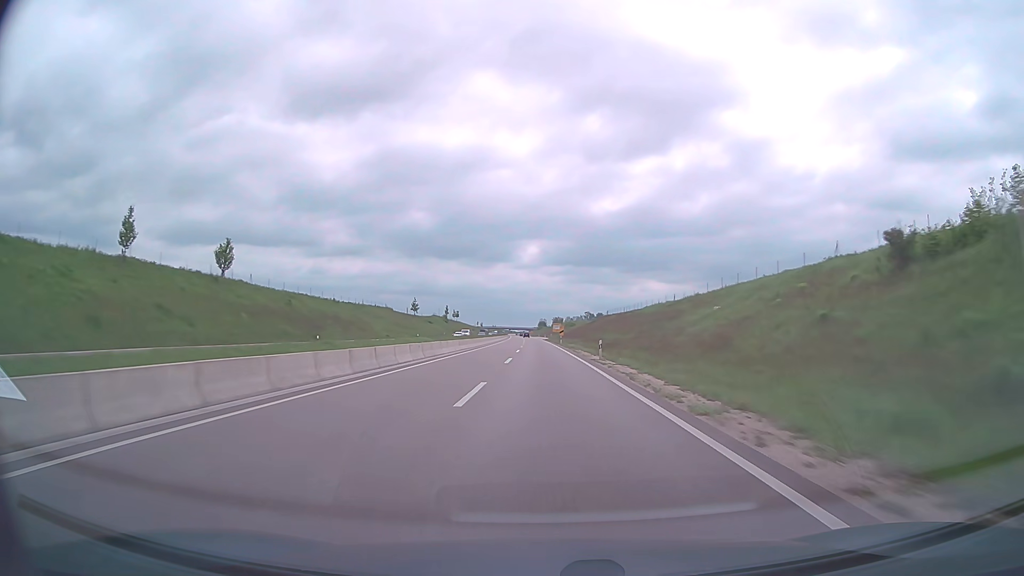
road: trunk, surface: asphalt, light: Day
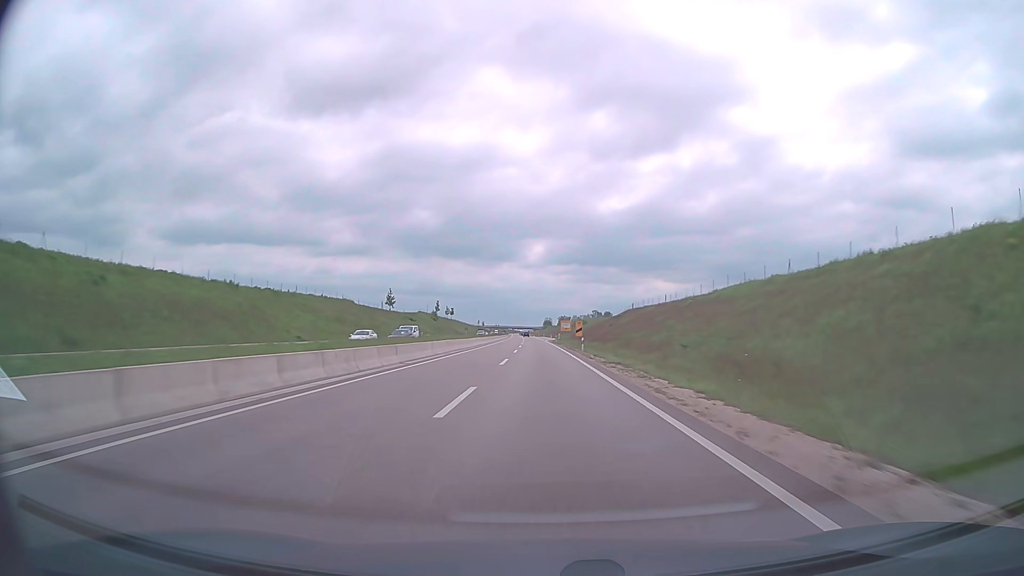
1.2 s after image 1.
(-0.1, +37.9) m; 0°
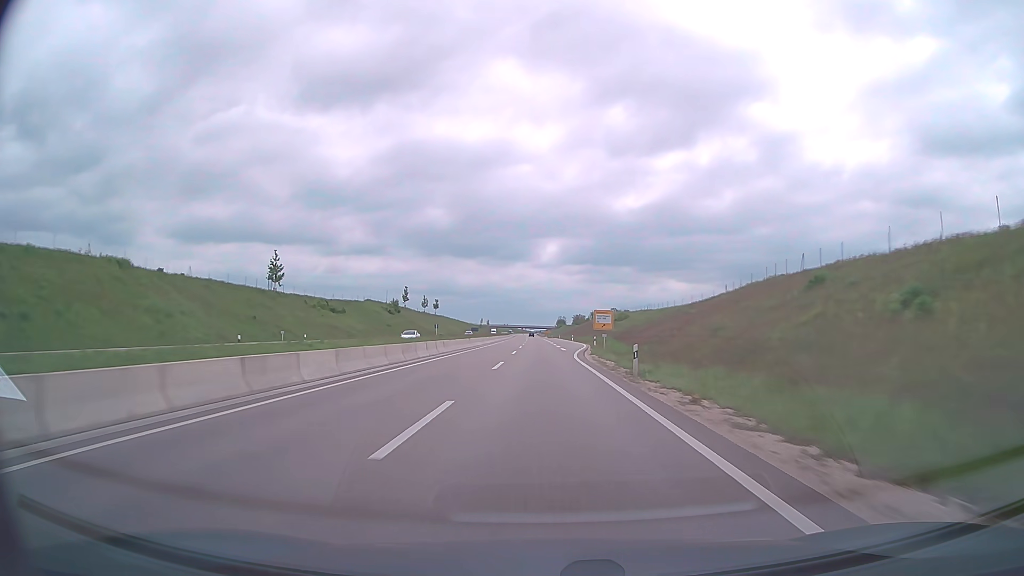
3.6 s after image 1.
(-0.7, +75.8) m; -1°
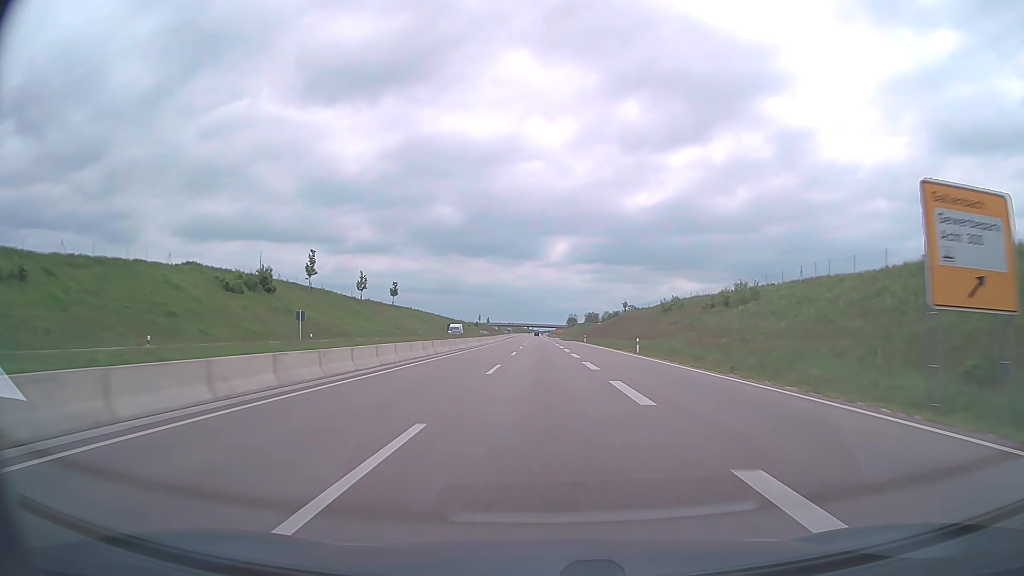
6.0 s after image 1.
(-0.6, +75.8) m; -1°
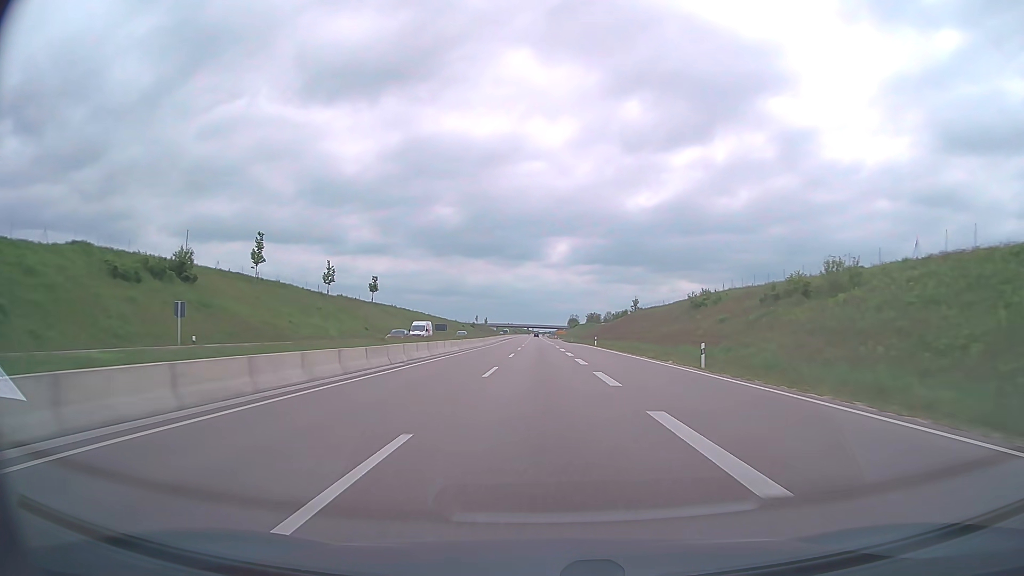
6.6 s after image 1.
(0.0, +18.9) m; 0°
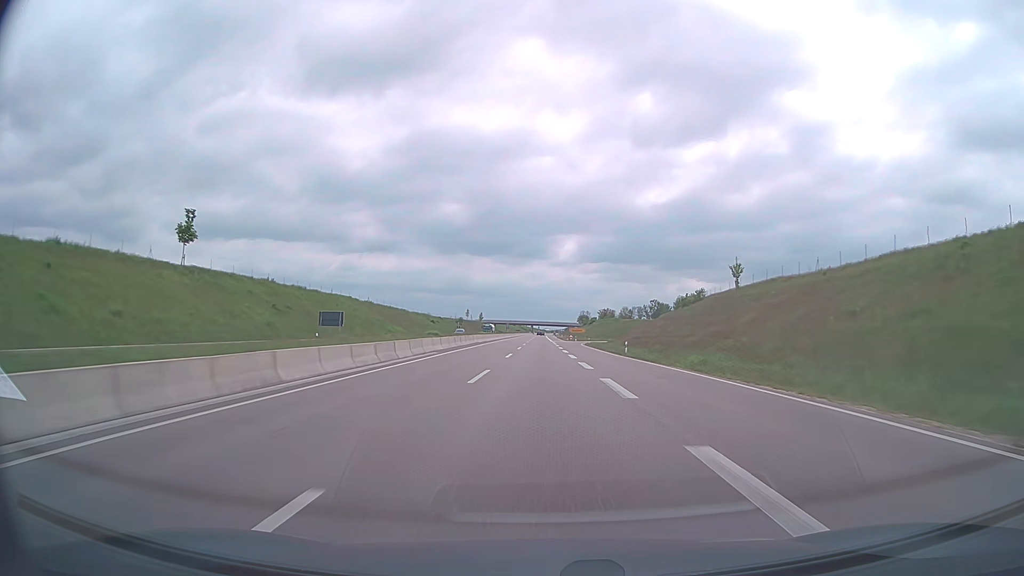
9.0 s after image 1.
(-0.4, +75.6) m; -1°
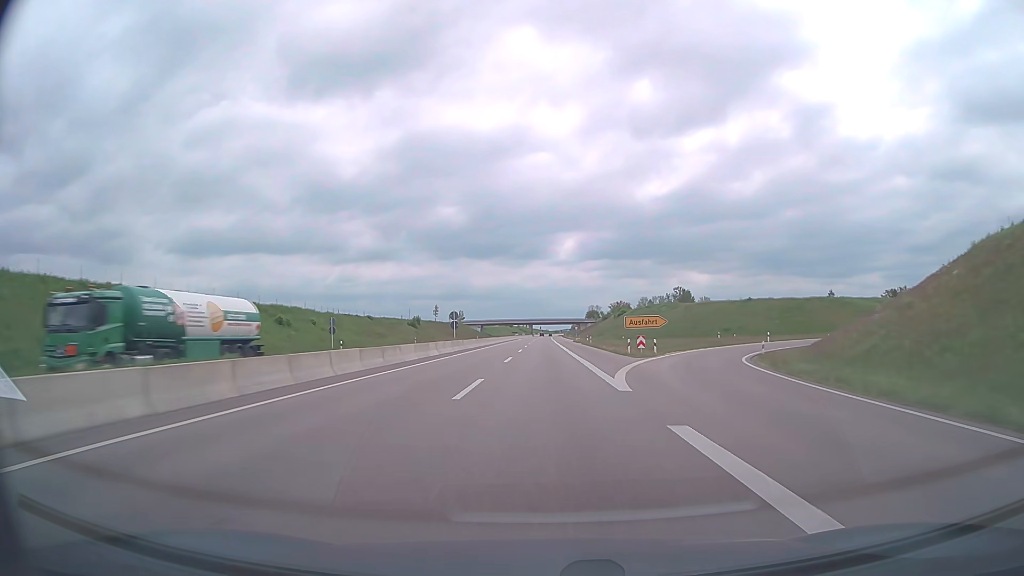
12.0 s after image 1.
(-0.3, +94.2) m; 0°
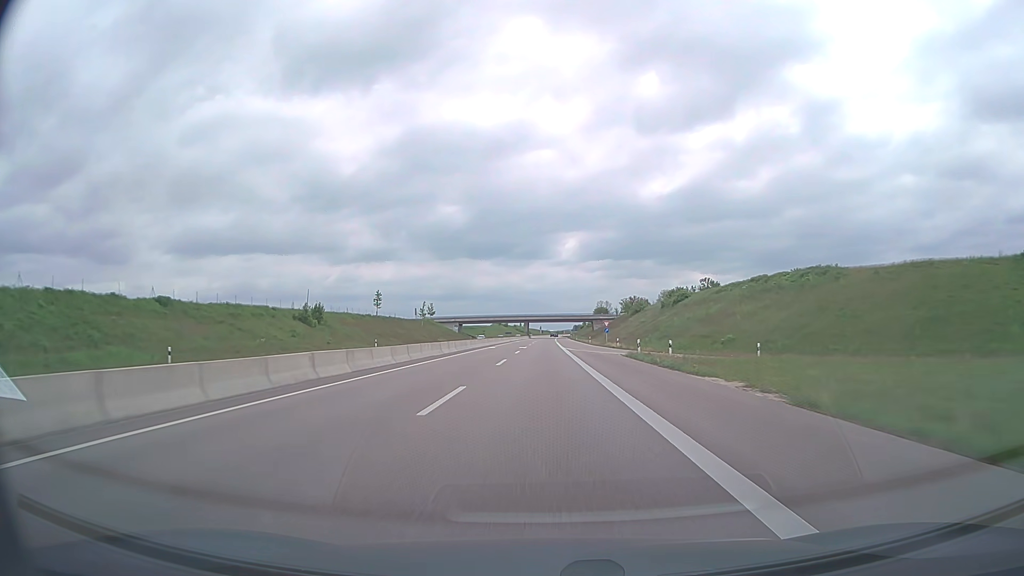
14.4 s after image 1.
(+0.1, +75.0) m; 0°
(0, +10) (0, +20) (0, +30) (0, +40) (0, +50) (0, +60) (0, +70) (0, +80) (0, +90) (0, +100) m
